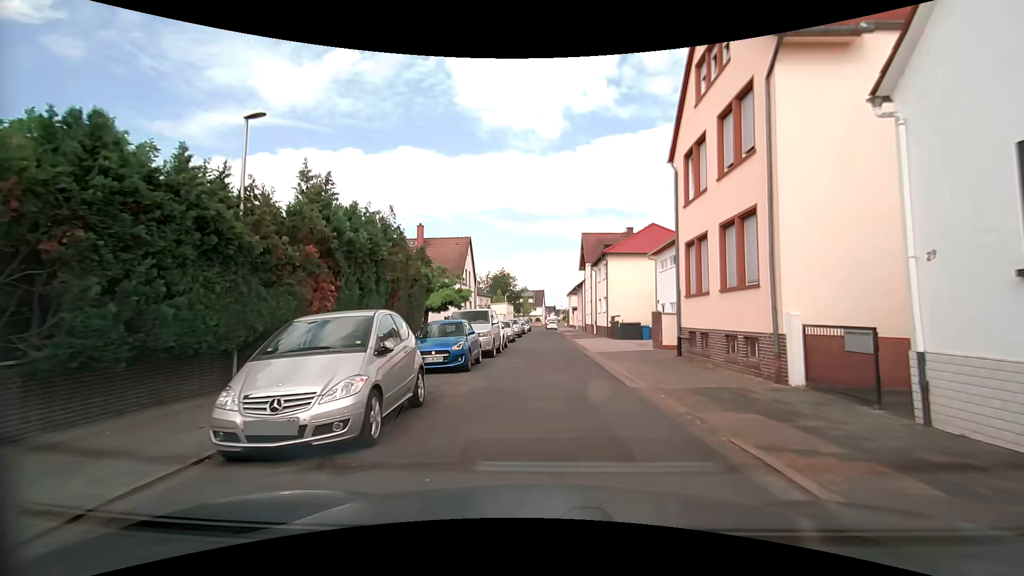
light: Day
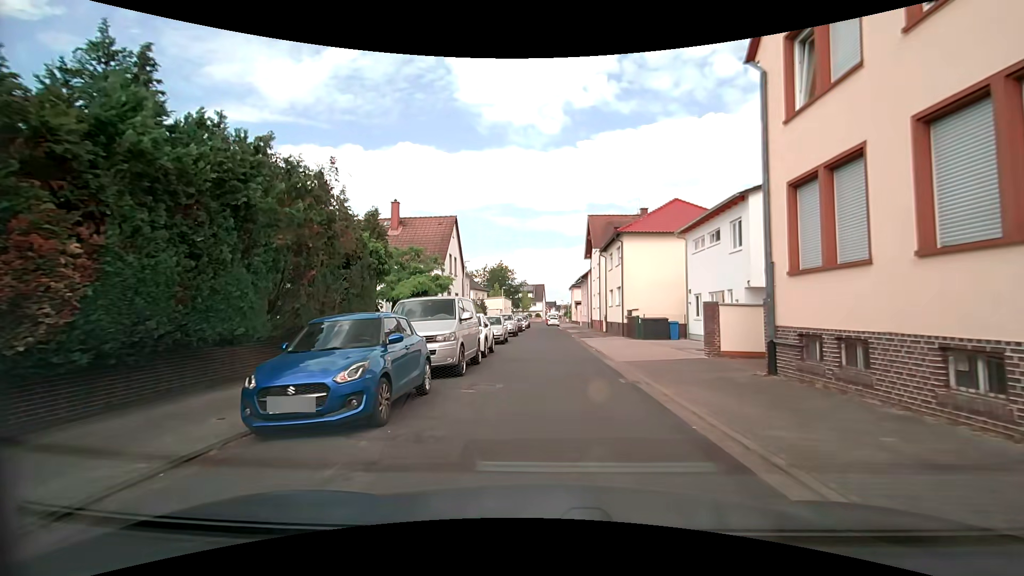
(0.0, +7.6) m; 0°
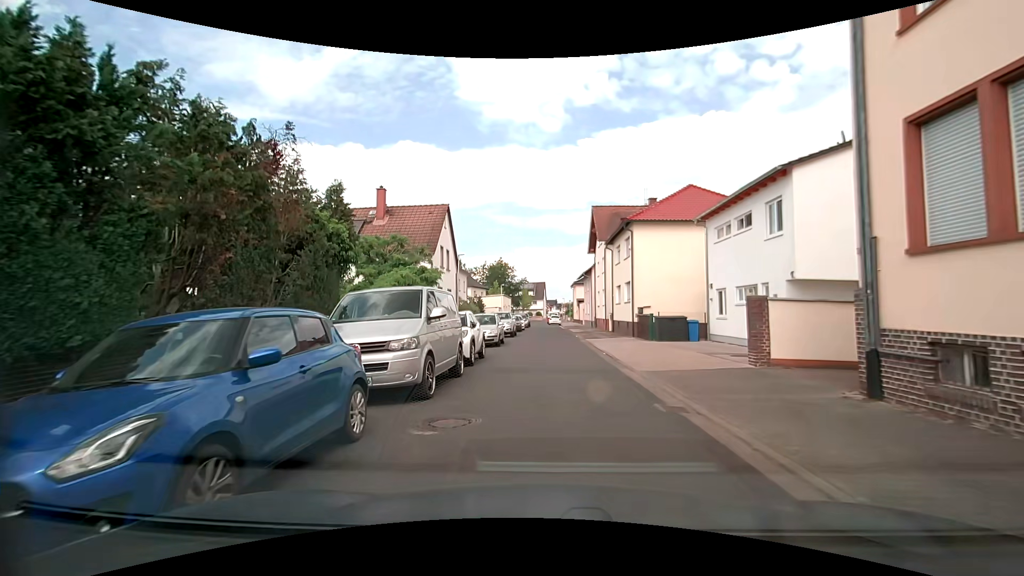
(0.0, +3.3) m; -1°
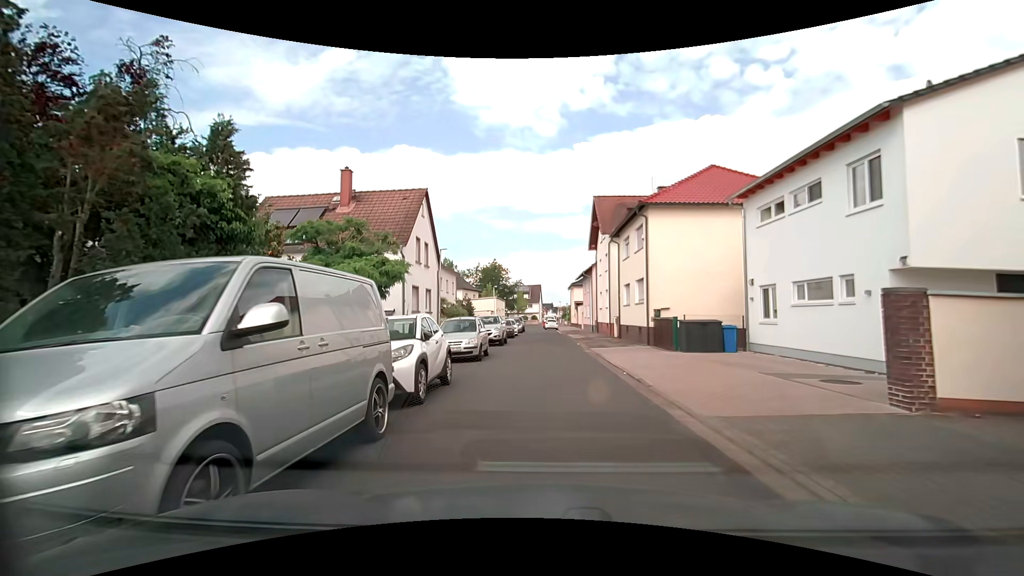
(+0.1, +5.2) m; +1°
